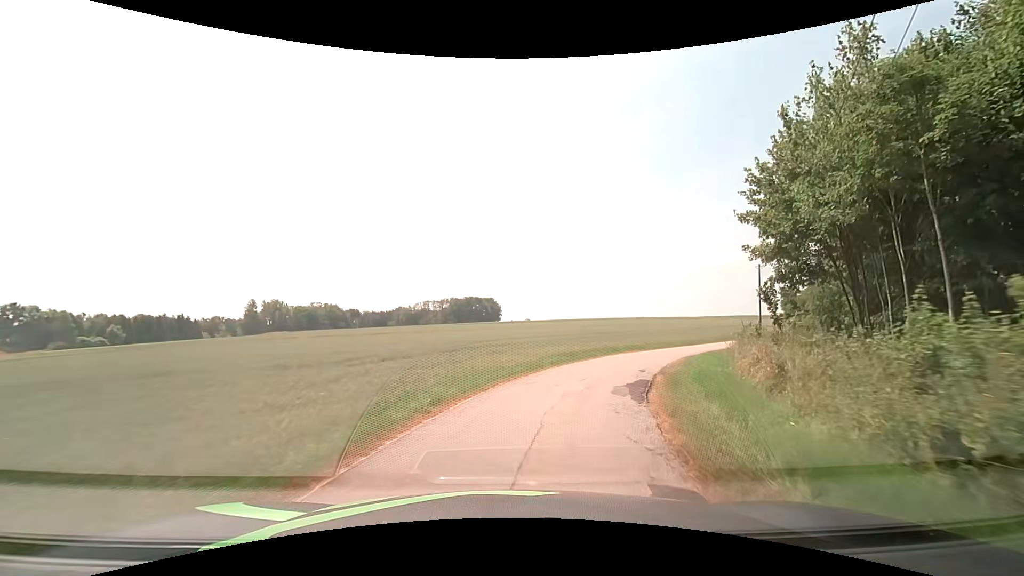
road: unclassified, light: Day
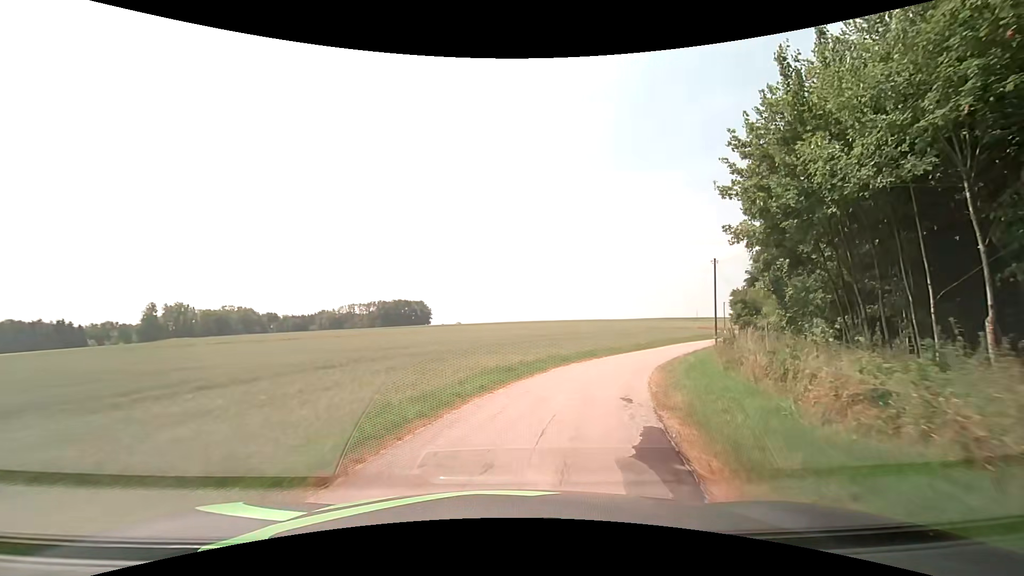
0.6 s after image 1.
(+0.5, +6.7) m; +8°
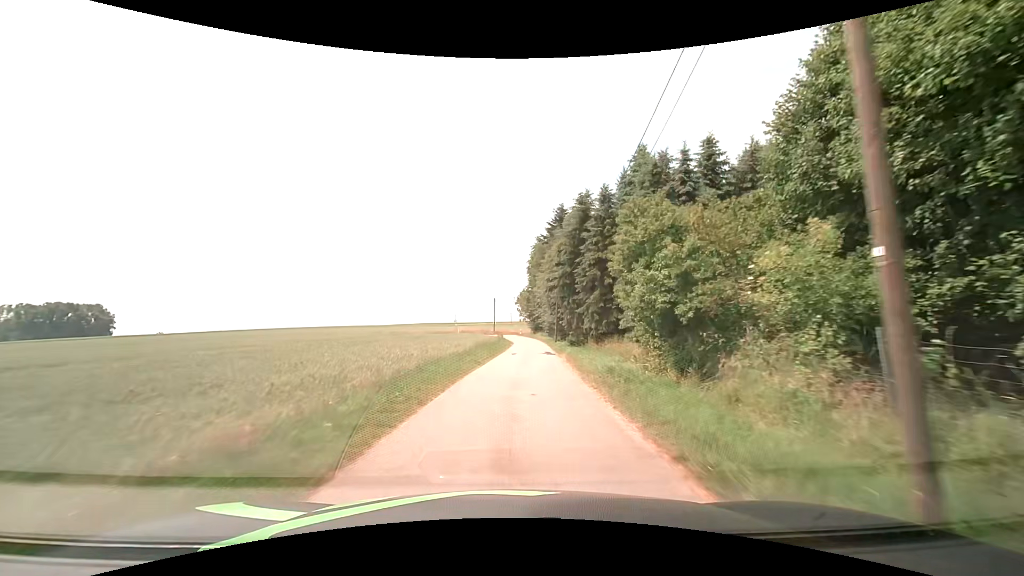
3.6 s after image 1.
(+11.0, +35.4) m; +27°
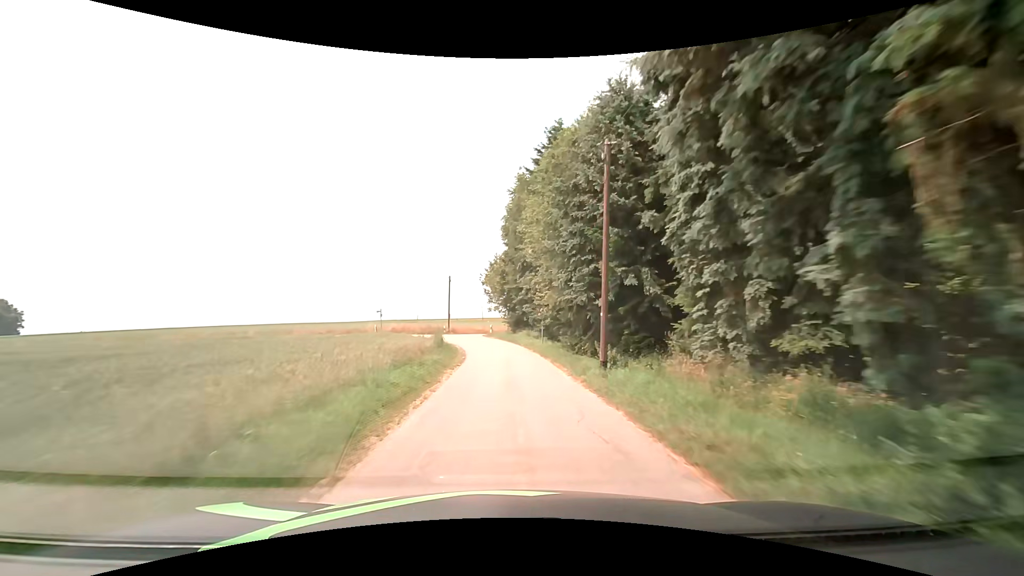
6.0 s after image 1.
(+1.4, +34.4) m; +3°
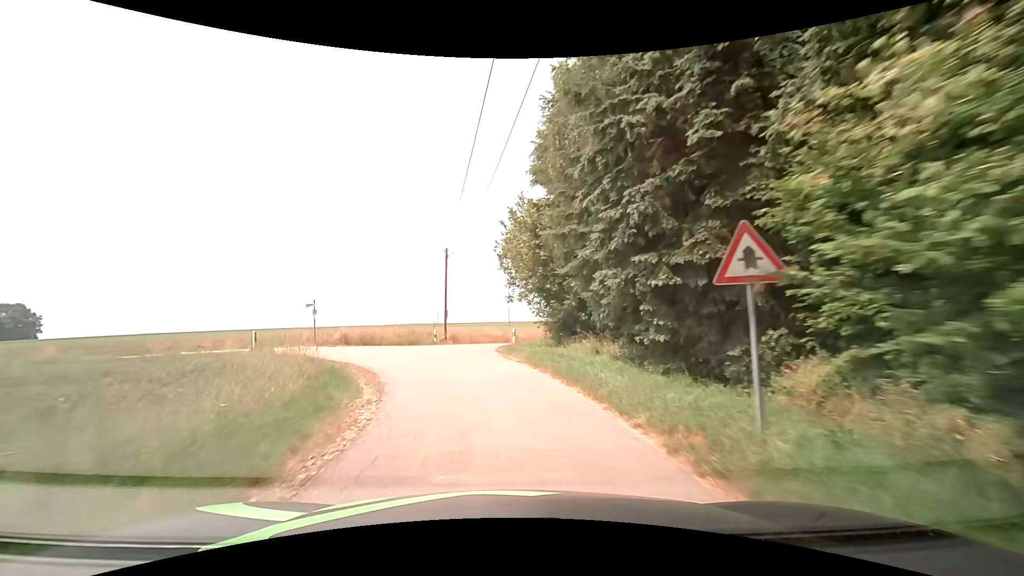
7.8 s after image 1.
(-0.2, +22.9) m; -3°
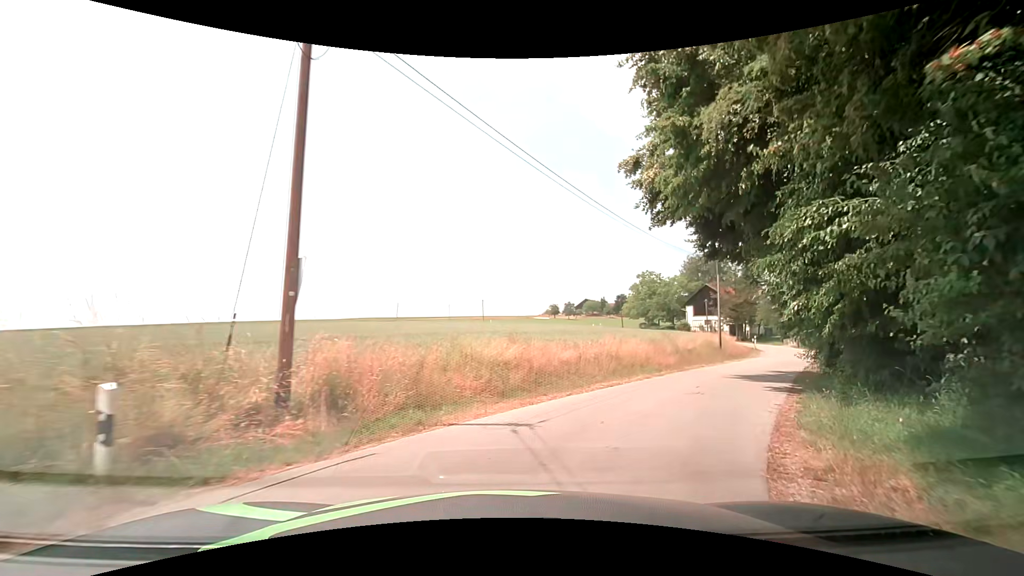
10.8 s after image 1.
(-1.7, +27.2) m; +3°
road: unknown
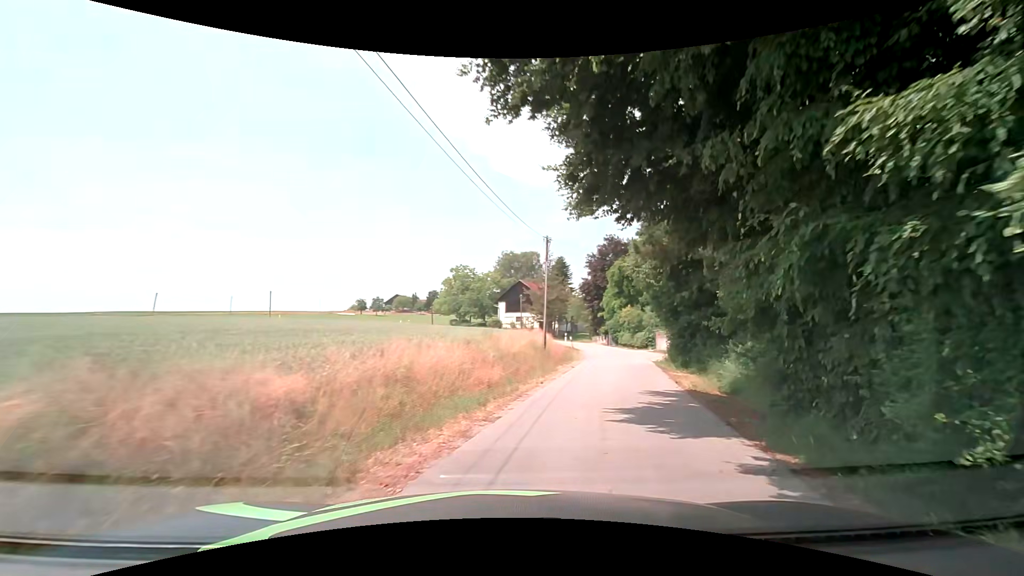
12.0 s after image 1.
(+1.6, +8.8) m; +21°
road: unclassified
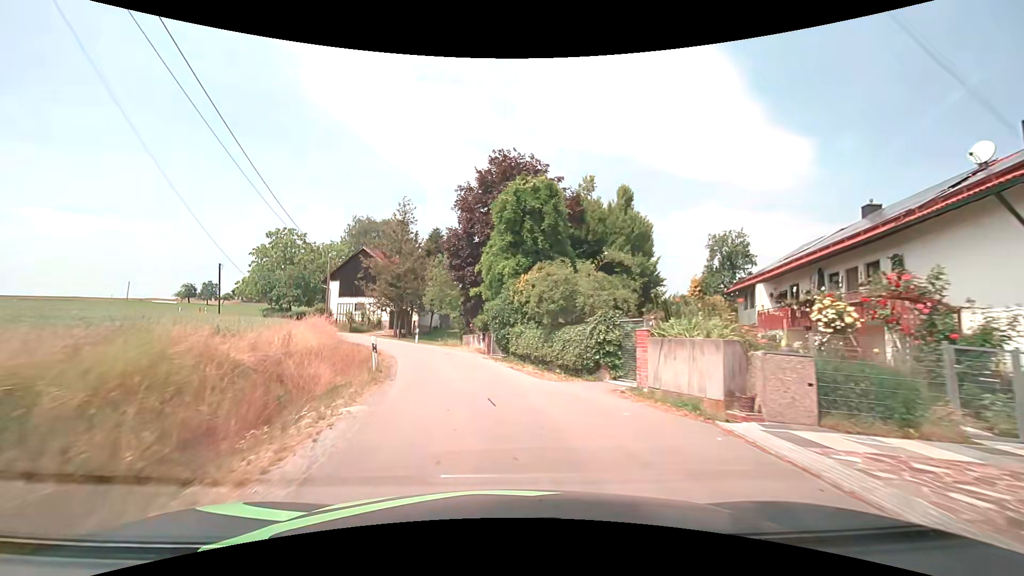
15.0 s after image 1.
(+6.2, +28.5) m; +14°
(0, +10) (-2, +20) (-5, +29) (-9, +38) (-15, +47) (-21, +54) (-29, +61) (-37, +67) (-46, +71) (-56, +73) m
